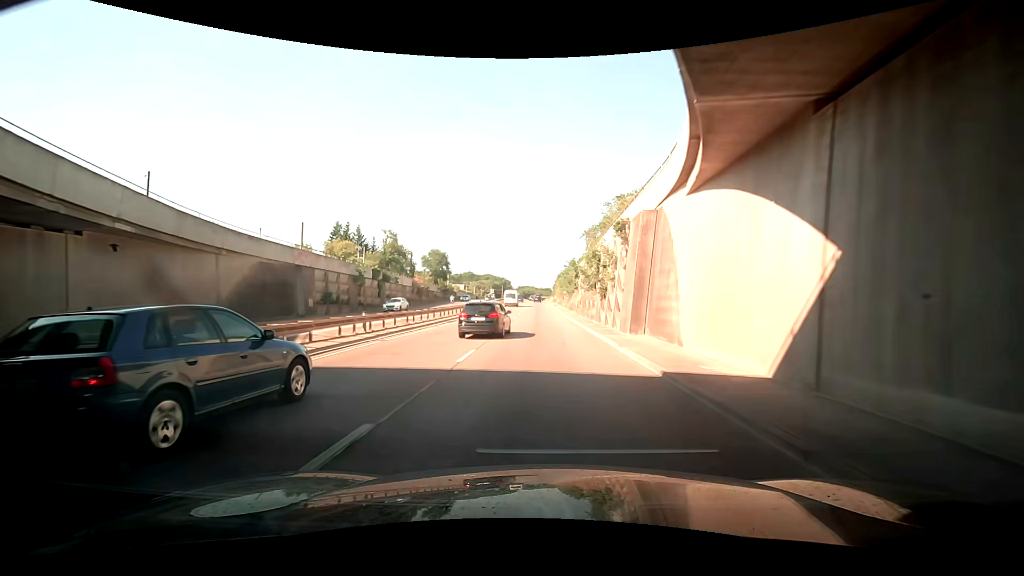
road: trunk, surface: asphalt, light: Day
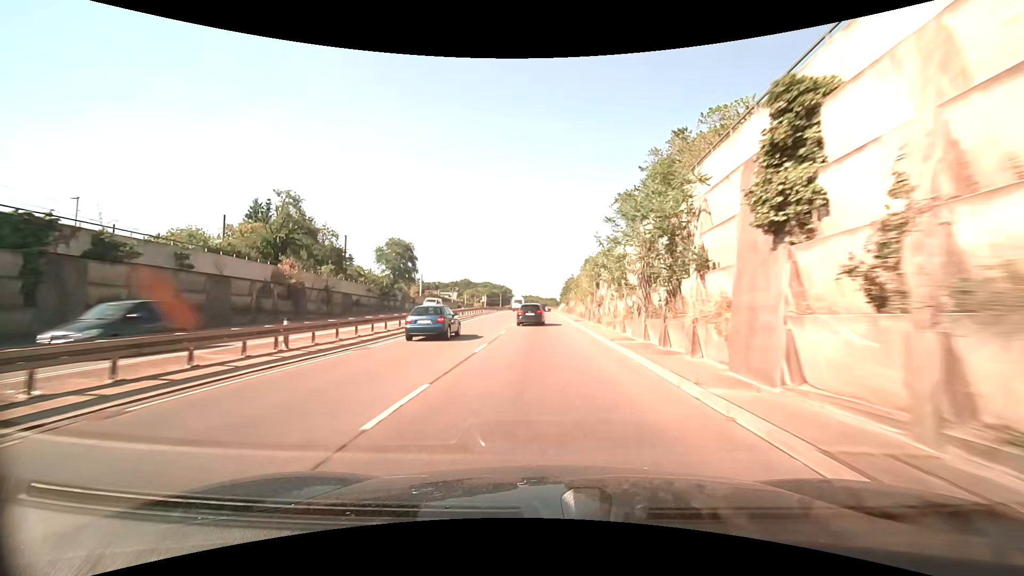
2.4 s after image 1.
(-0.4, +42.1) m; 0°
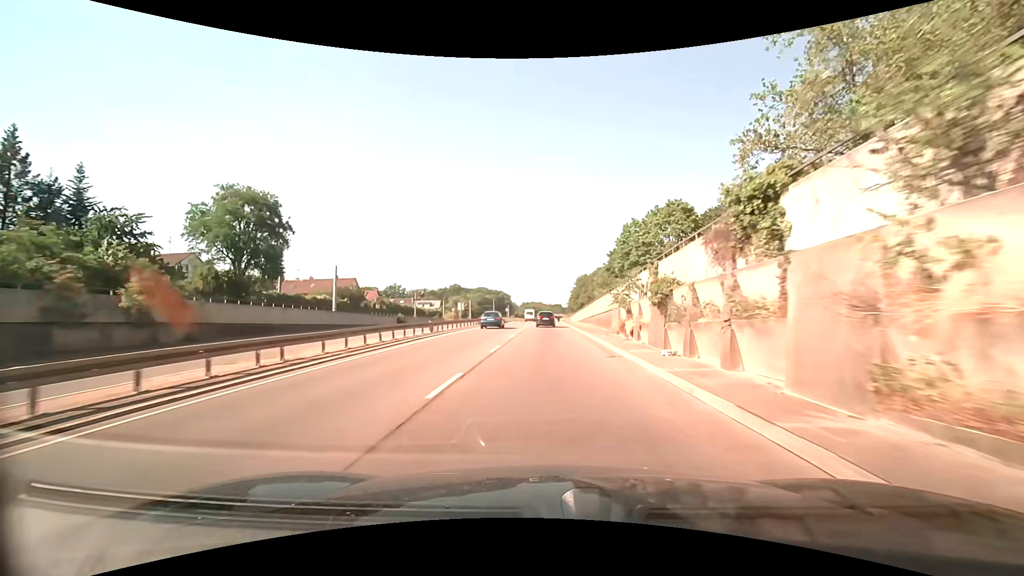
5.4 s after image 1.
(-0.4, +51.9) m; -1°
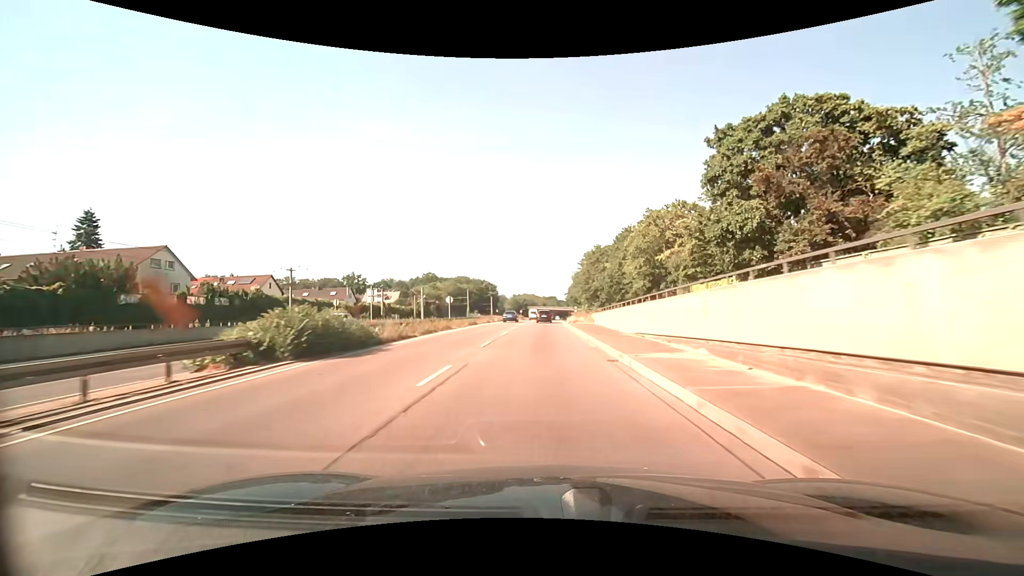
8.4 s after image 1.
(+0.4, +53.0) m; +1°
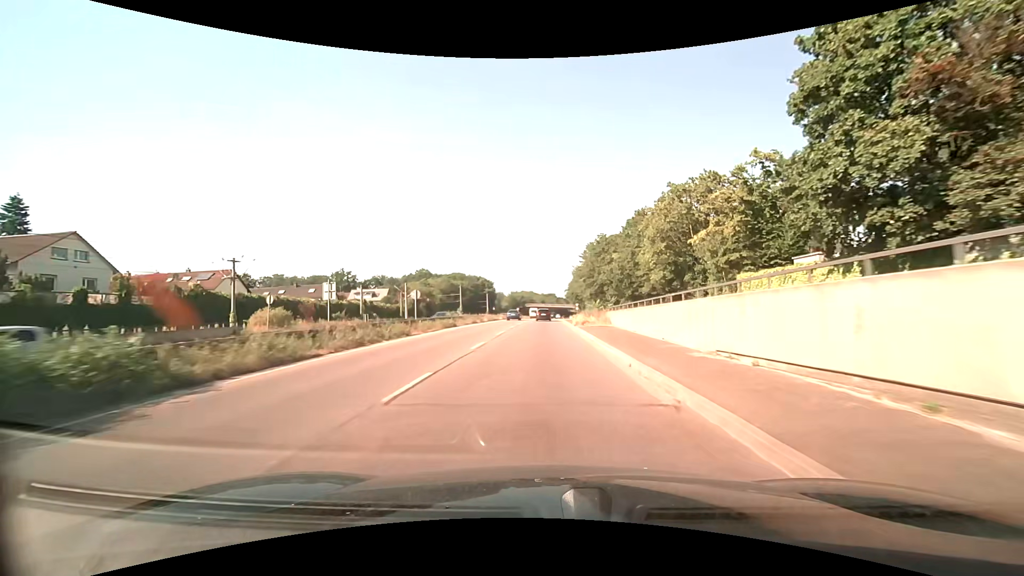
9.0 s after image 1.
(0.0, +10.8) m; 0°
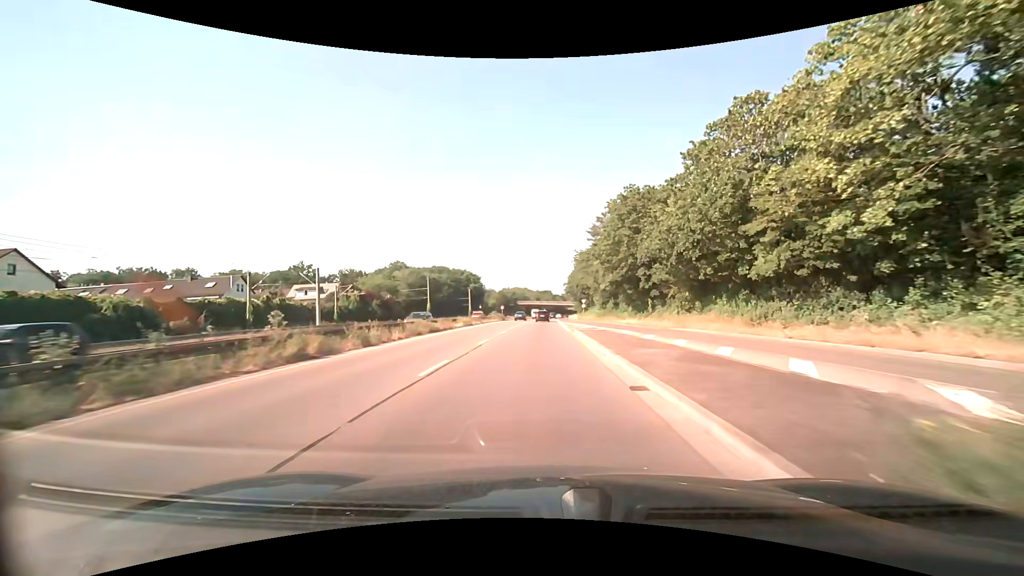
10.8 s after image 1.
(+0.2, +33.0) m; +1°
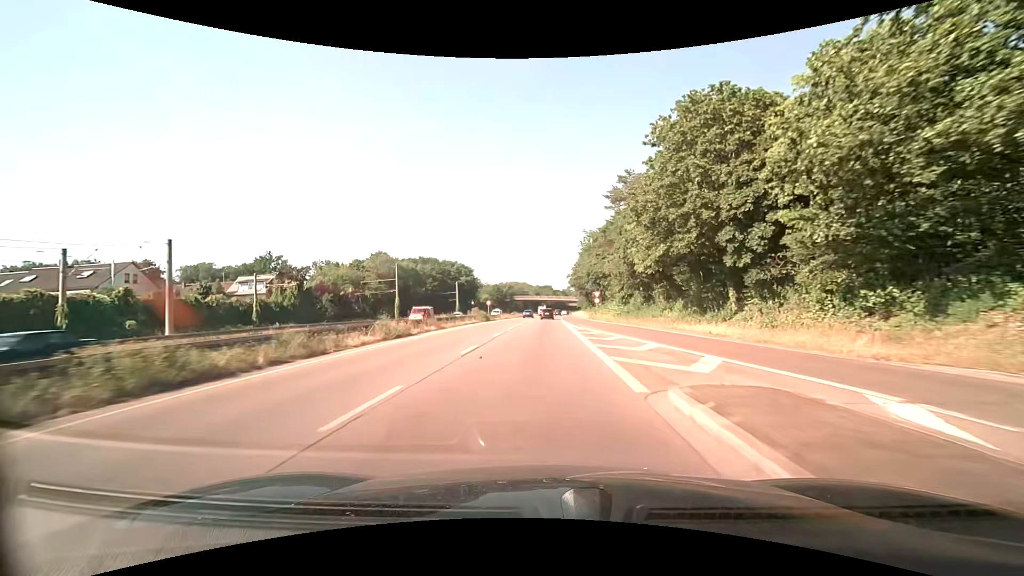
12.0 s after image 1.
(0.0, +22.3) m; 0°
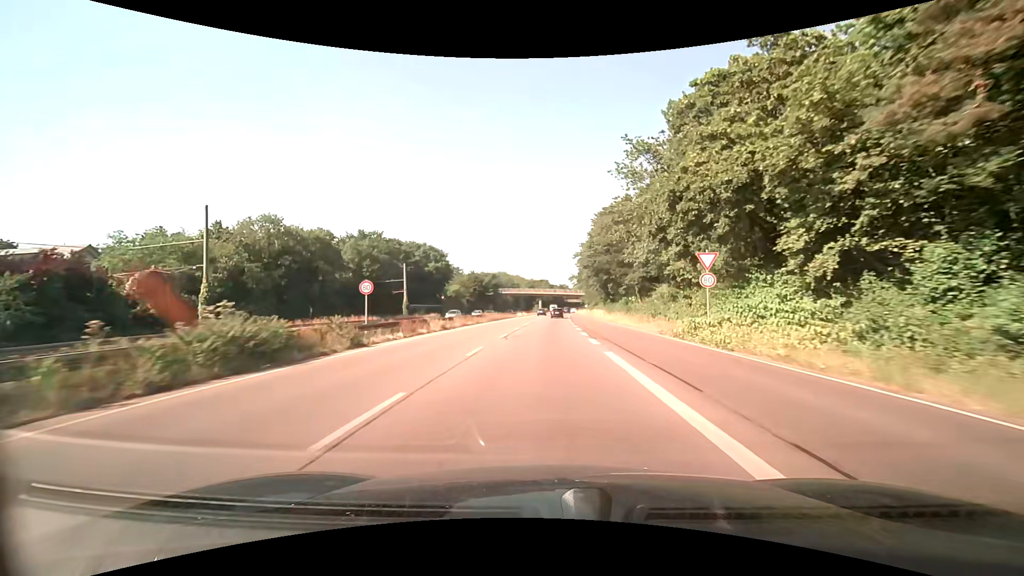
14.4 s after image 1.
(+0.2, +45.5) m; +1°
(0, +10) (0, +20) (0, +30) (0, +40) (+1, +50) (+1, +60) (+1, +70) (+2, +80) (+2, +90) (+3, +100) m
